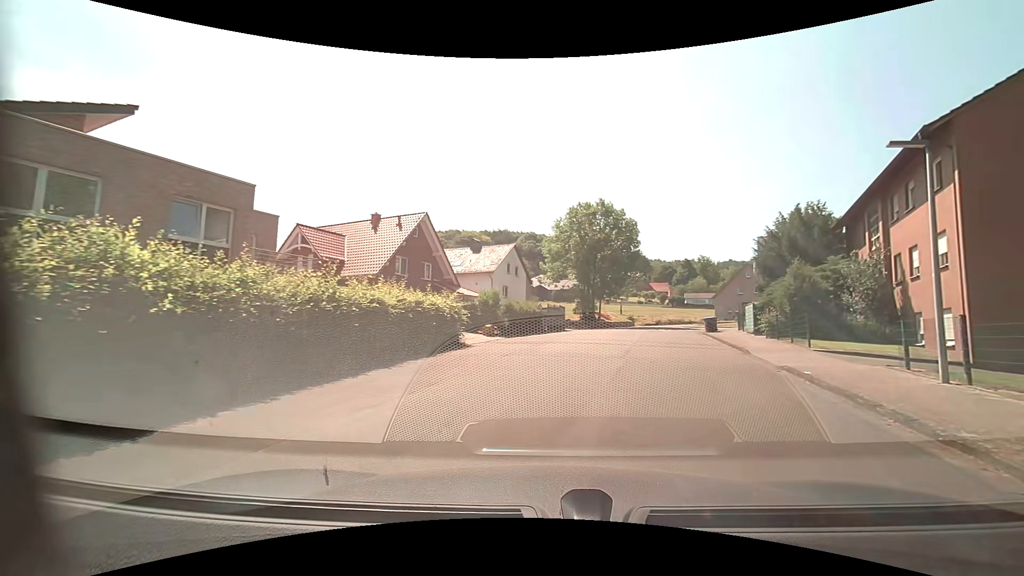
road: residential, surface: asphalt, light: Day
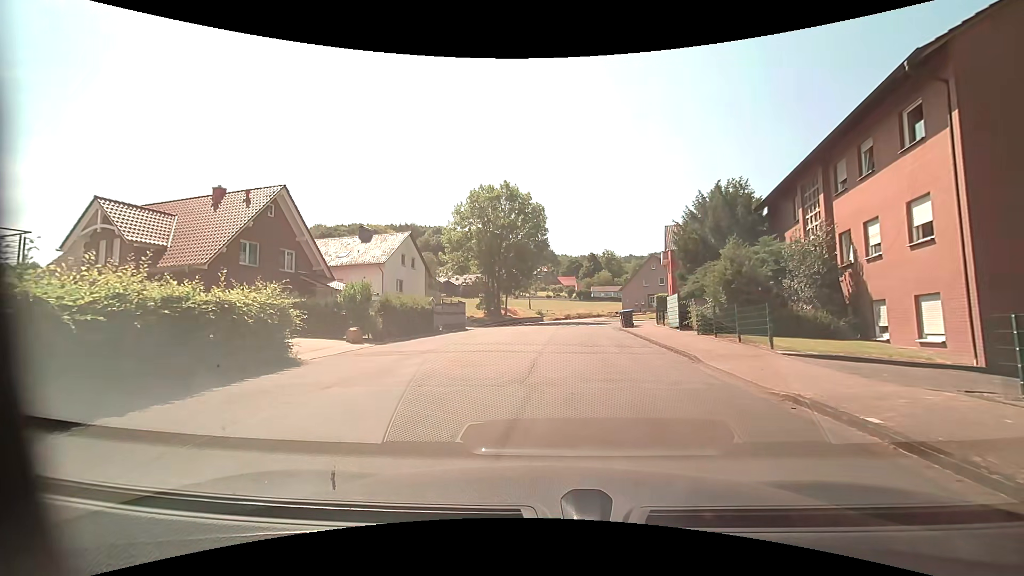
(+0.7, +6.4) m; +9°
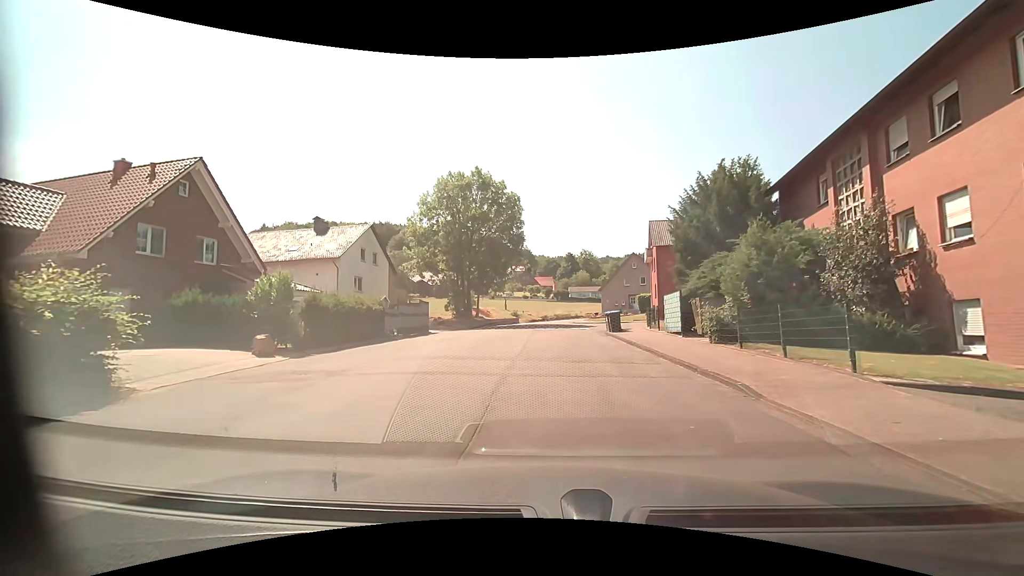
(+0.2, +4.9) m; +4°
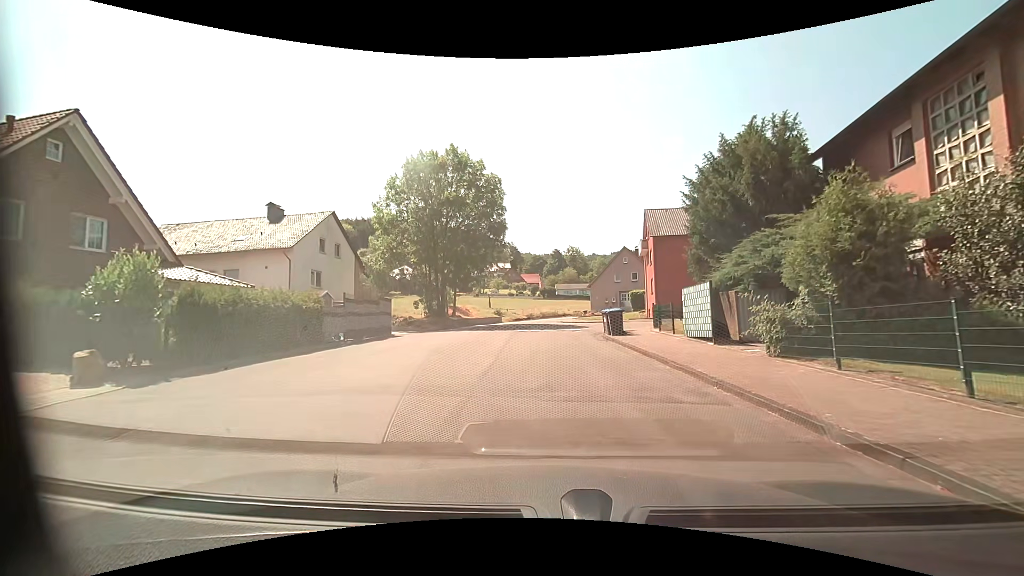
(+0.1, +5.5) m; +1°
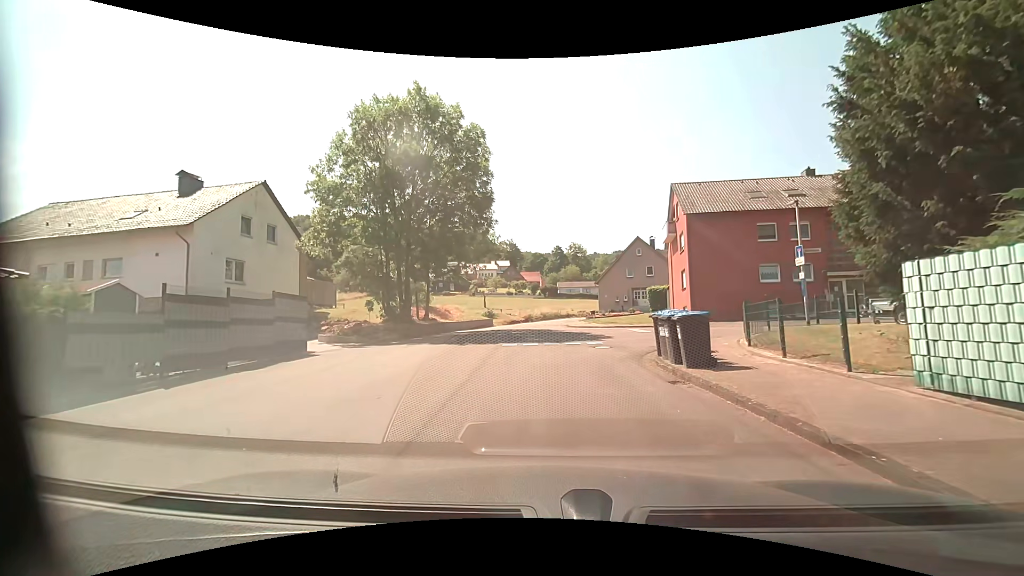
(+0.1, +10.6) m; 0°
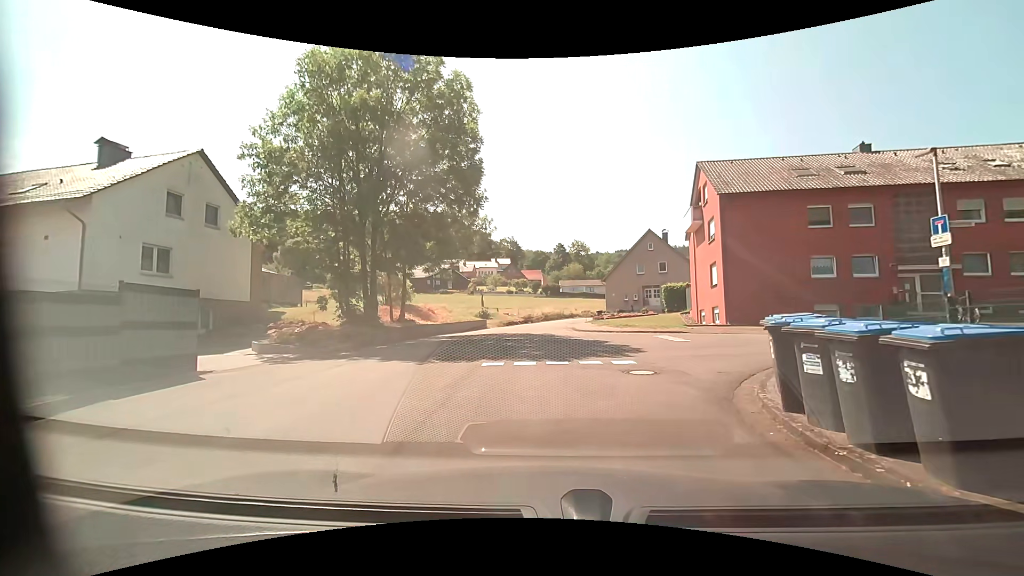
(0.0, +6.1) m; 0°
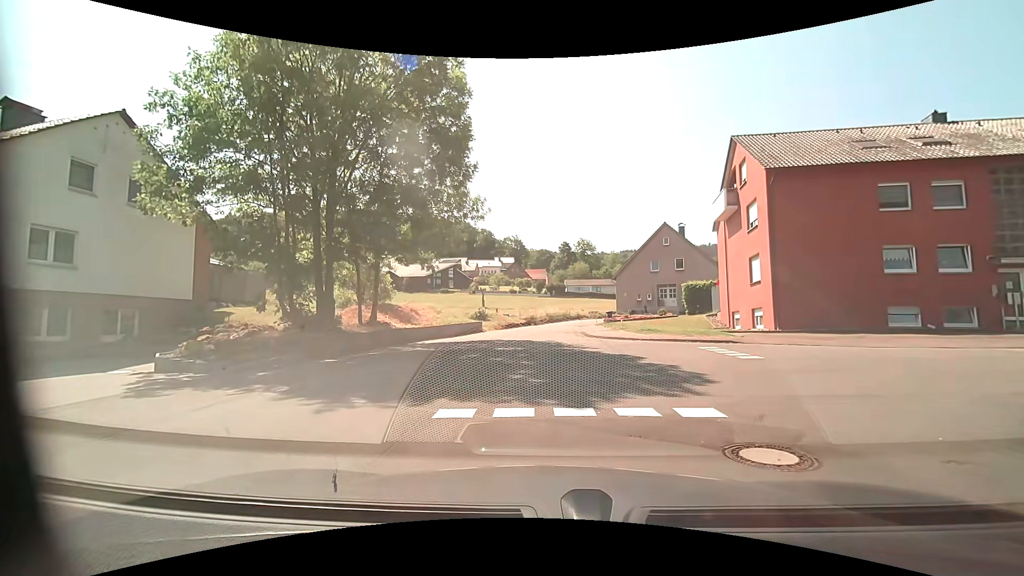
(0.0, +5.3) m; +1°
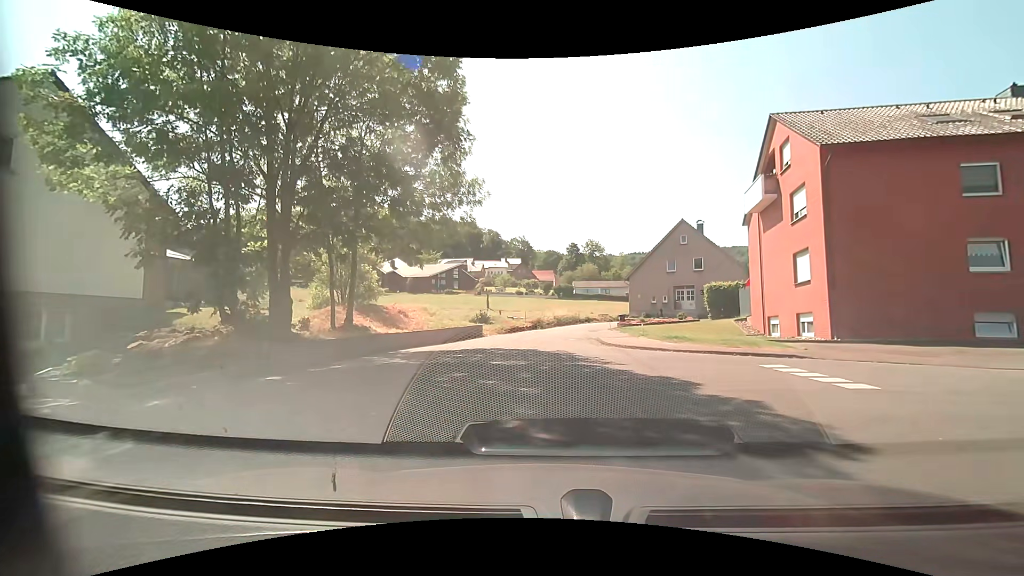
(-0.2, +3.8) m; -2°
